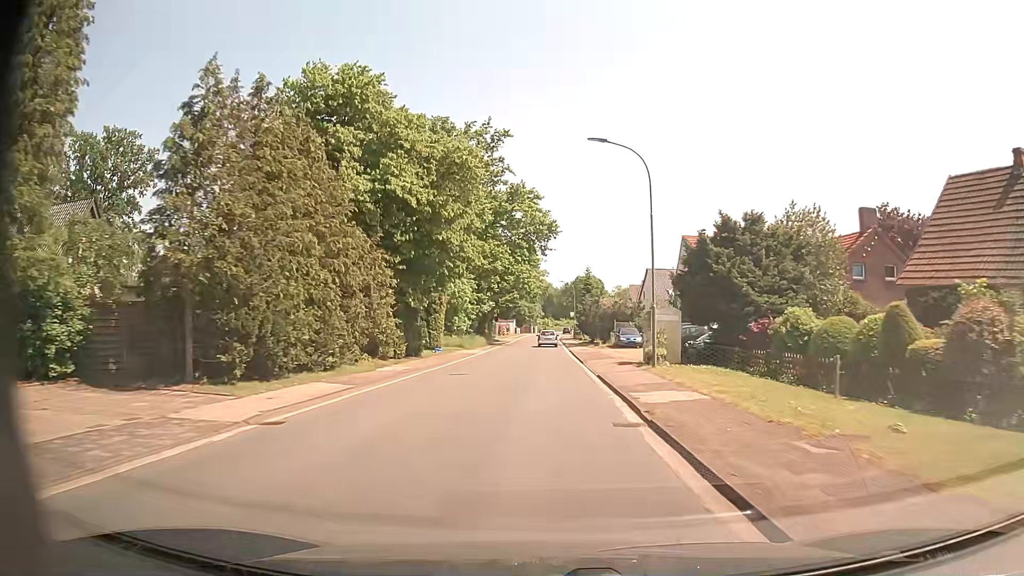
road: tertiary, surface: asphalt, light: Day
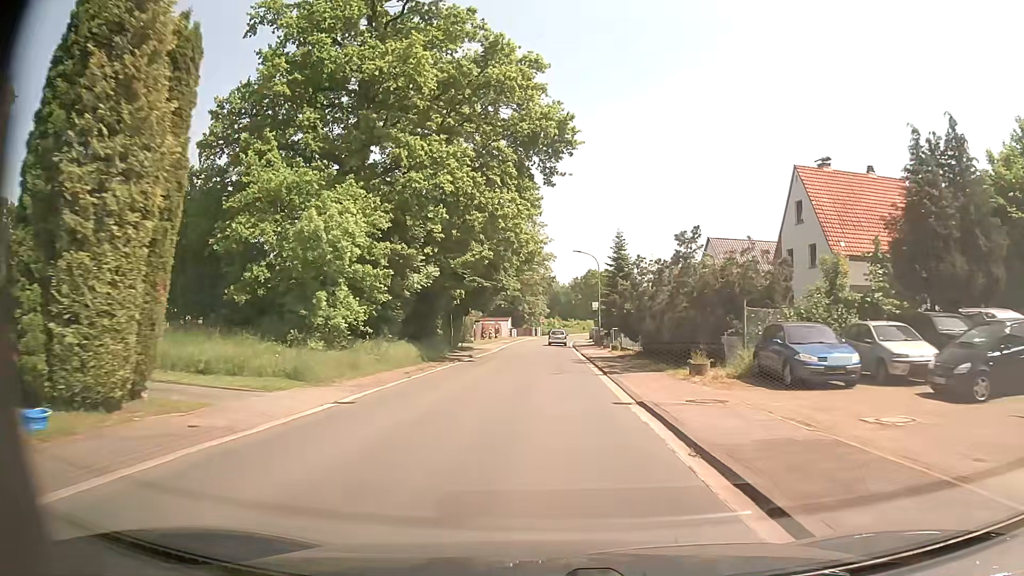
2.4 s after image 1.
(+0.2, +34.5) m; 0°
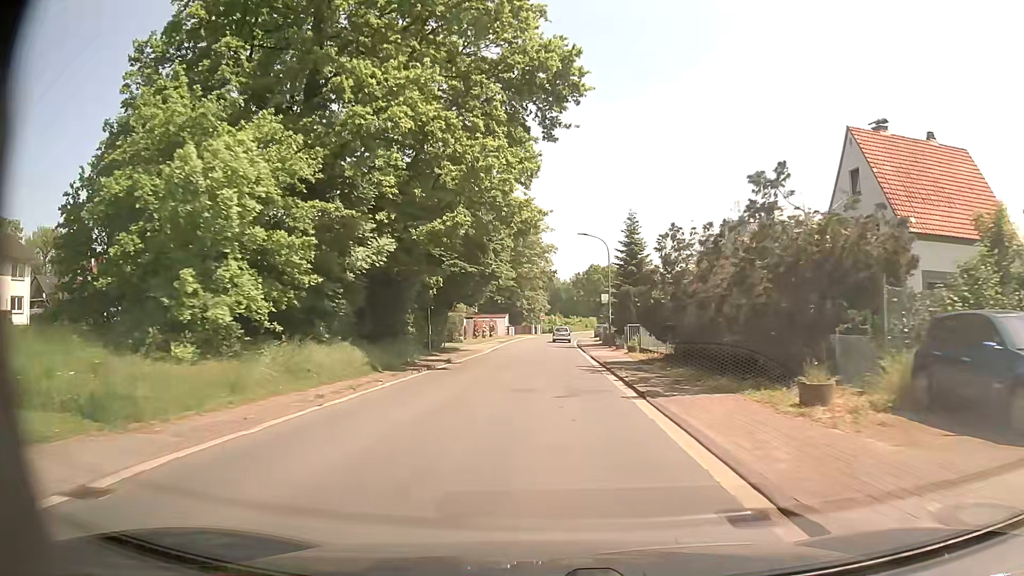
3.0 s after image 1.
(0.0, +8.3) m; 0°
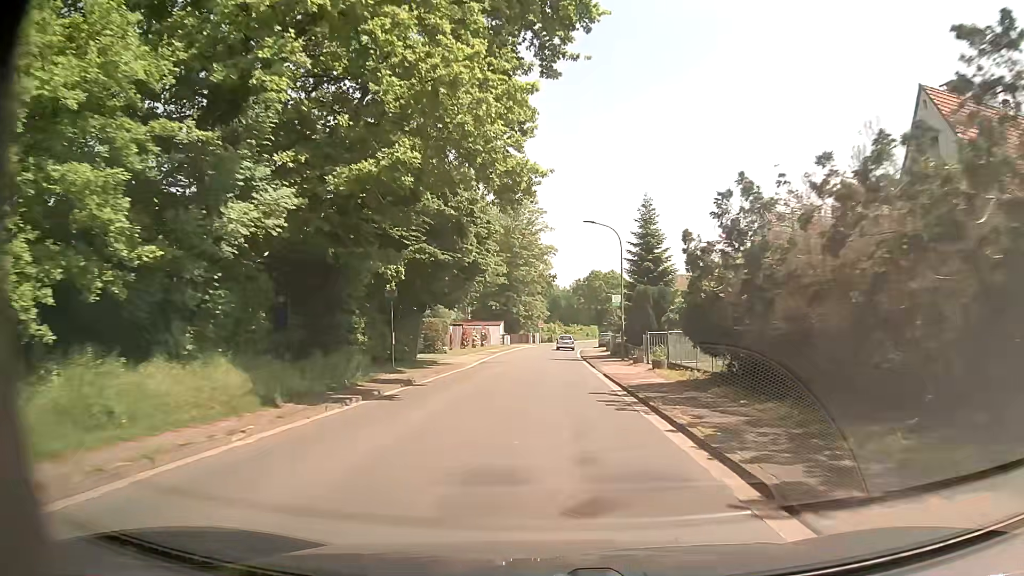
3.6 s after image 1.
(0.0, +8.2) m; 0°
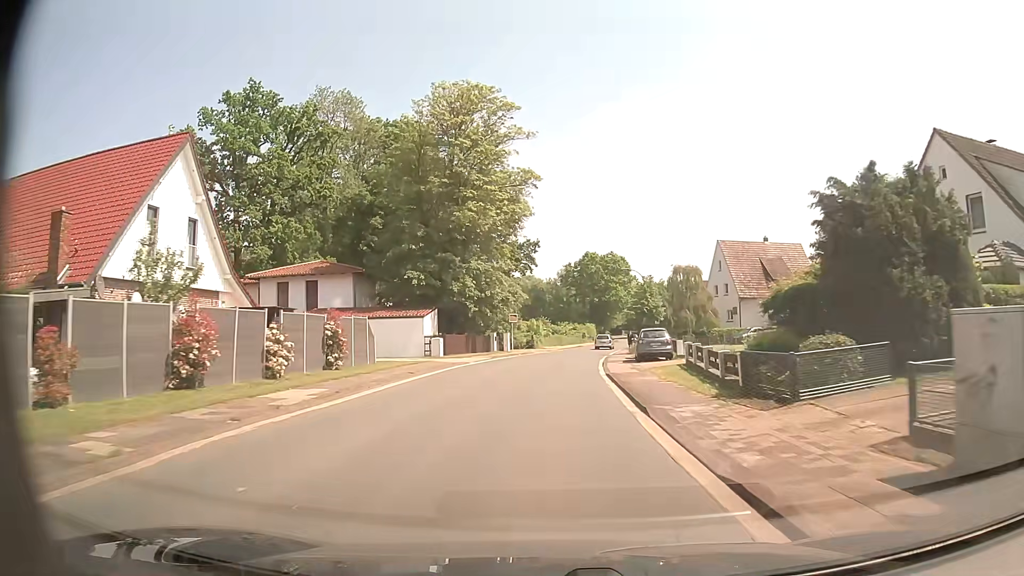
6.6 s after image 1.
(+0.4, +42.2) m; +1°
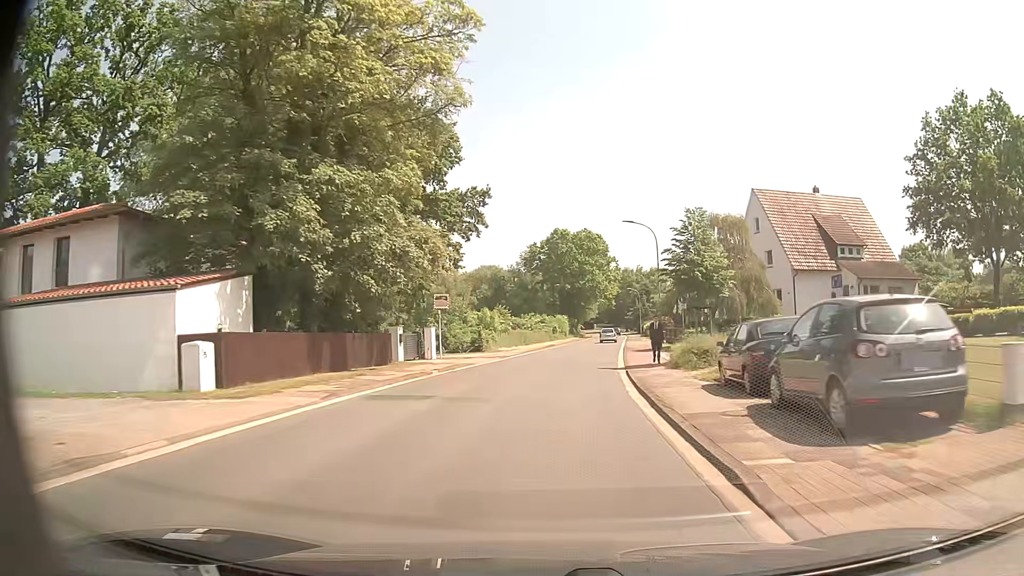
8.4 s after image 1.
(+0.6, +25.0) m; +3°
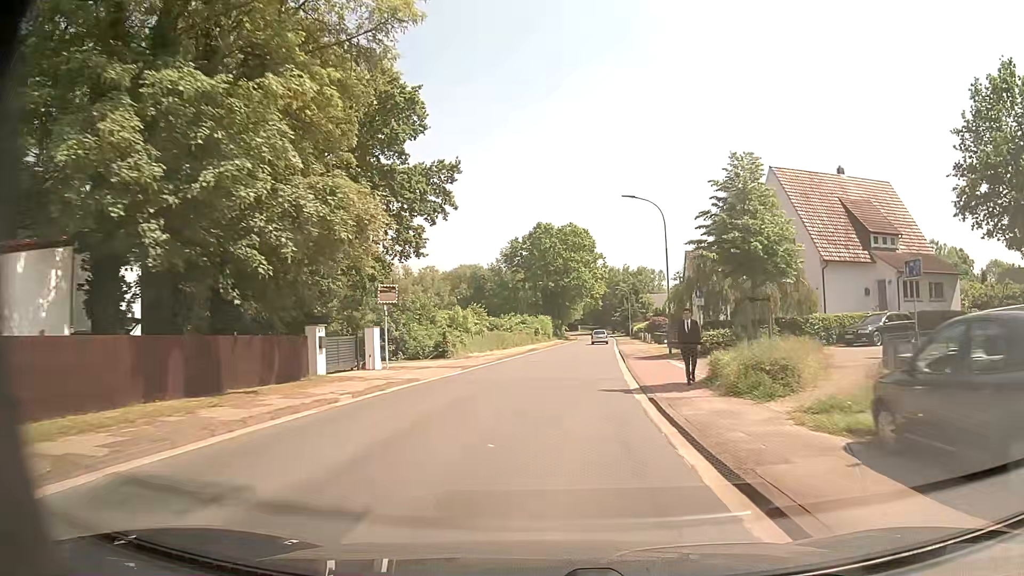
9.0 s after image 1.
(+0.1, +8.3) m; +2°
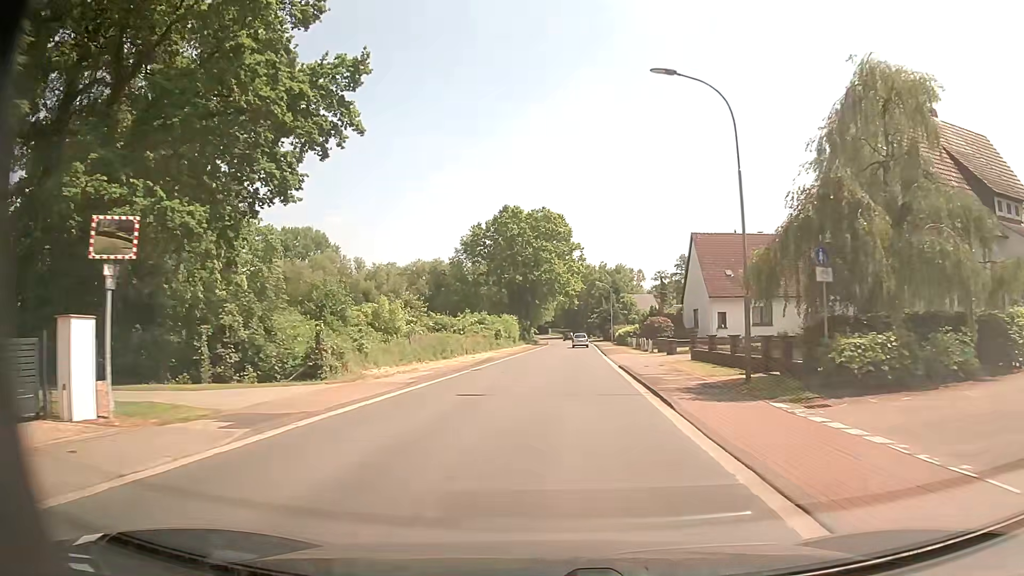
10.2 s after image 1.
(+0.4, +16.5) m; +2°
